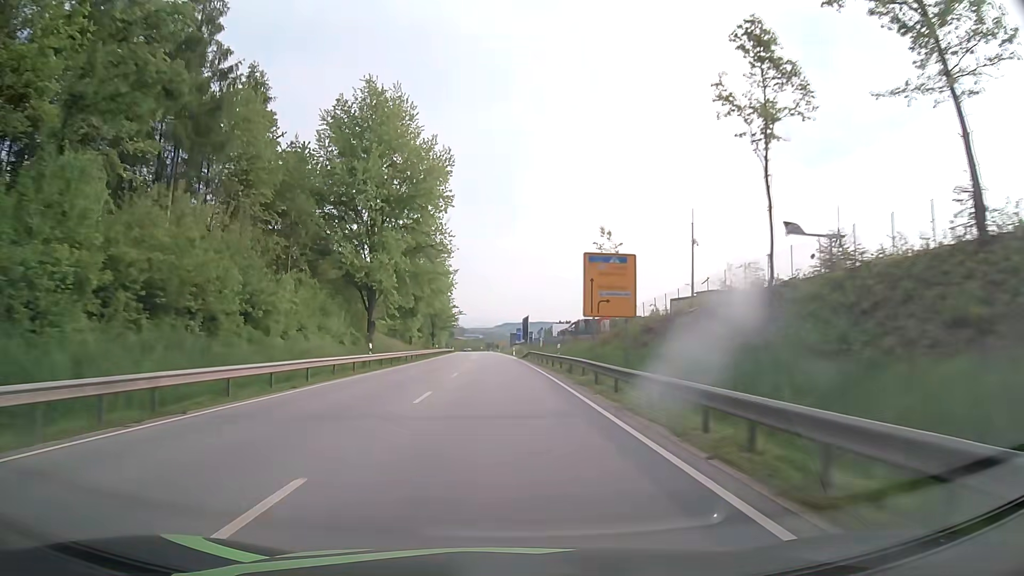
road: primary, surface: asphalt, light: Day
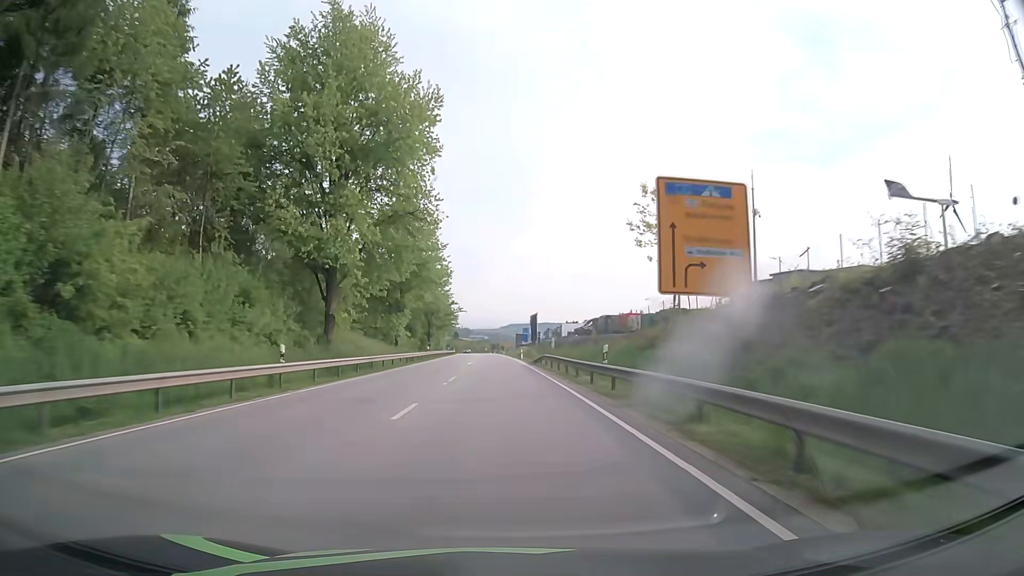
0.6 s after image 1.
(-0.1, +15.3) m; 0°
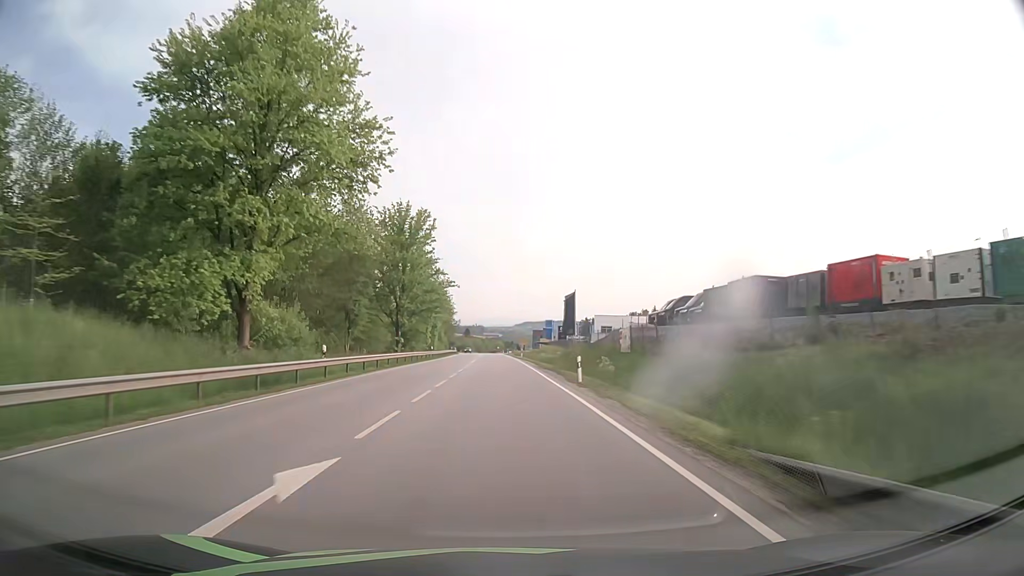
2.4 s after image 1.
(-0.5, +46.1) m; -1°
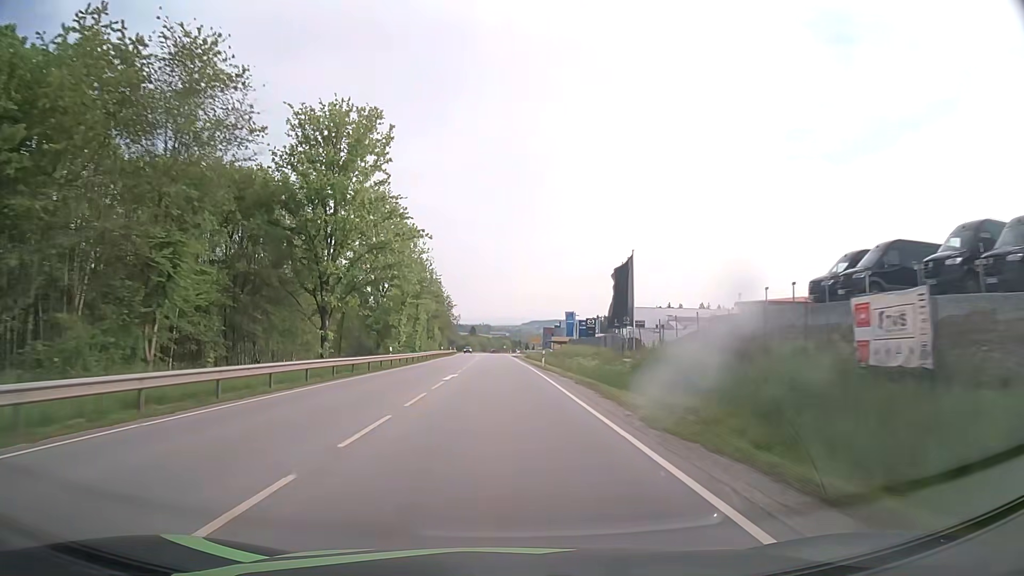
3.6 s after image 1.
(-0.1, +30.9) m; -1°
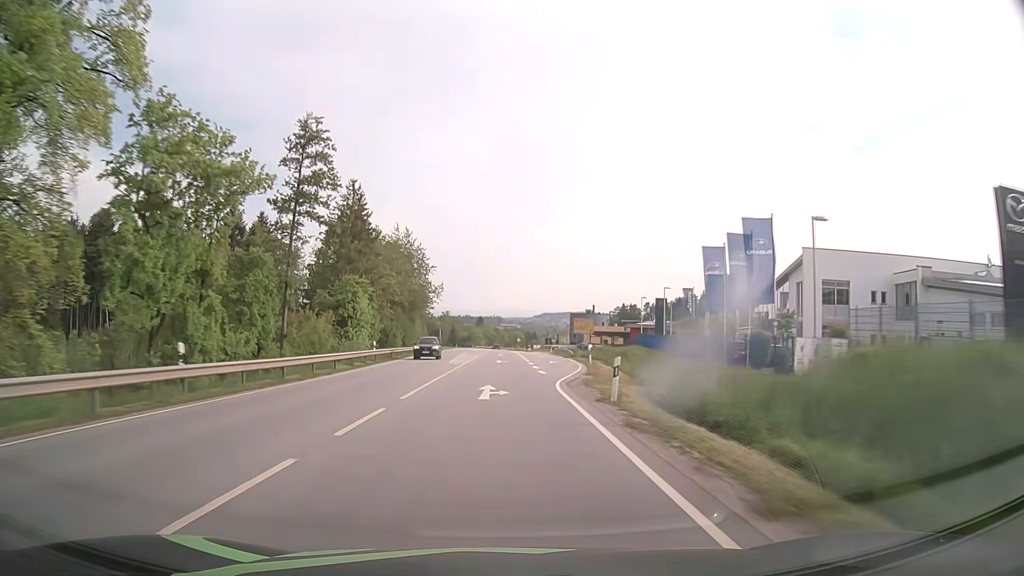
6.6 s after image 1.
(-0.8, +77.5) m; -1°
